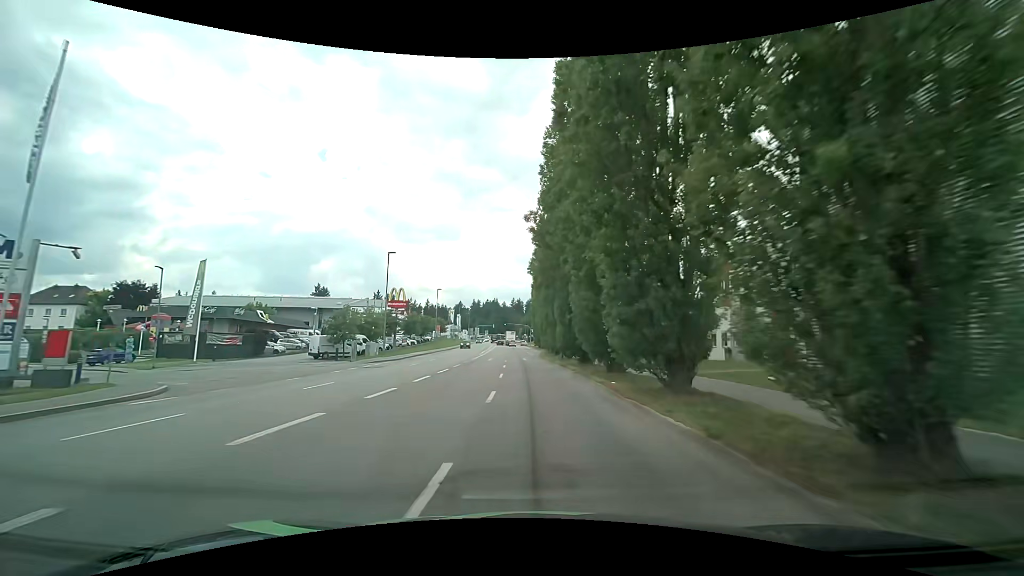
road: tertiary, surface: asphalt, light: Day
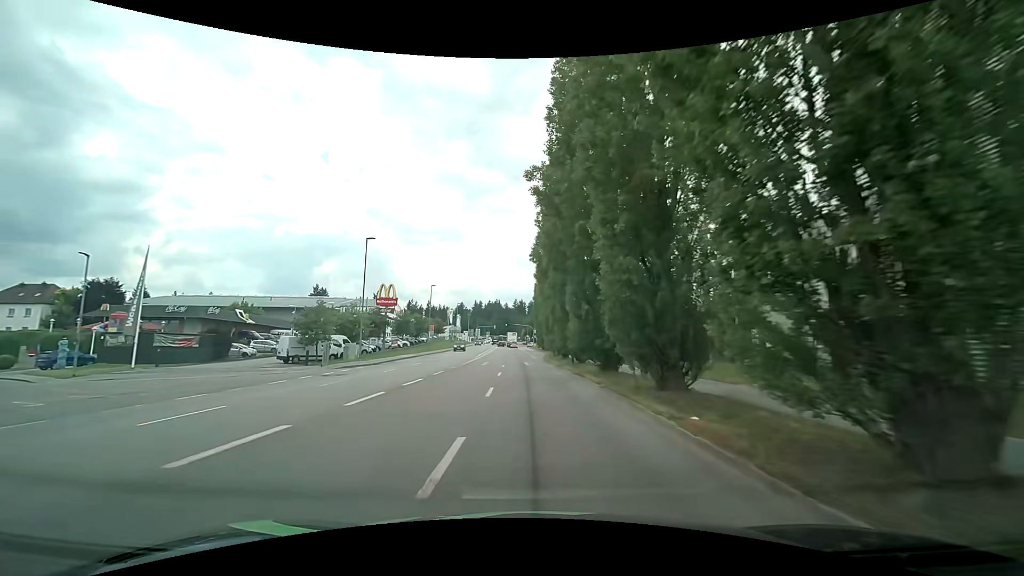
(-0.1, +7.4) m; -1°
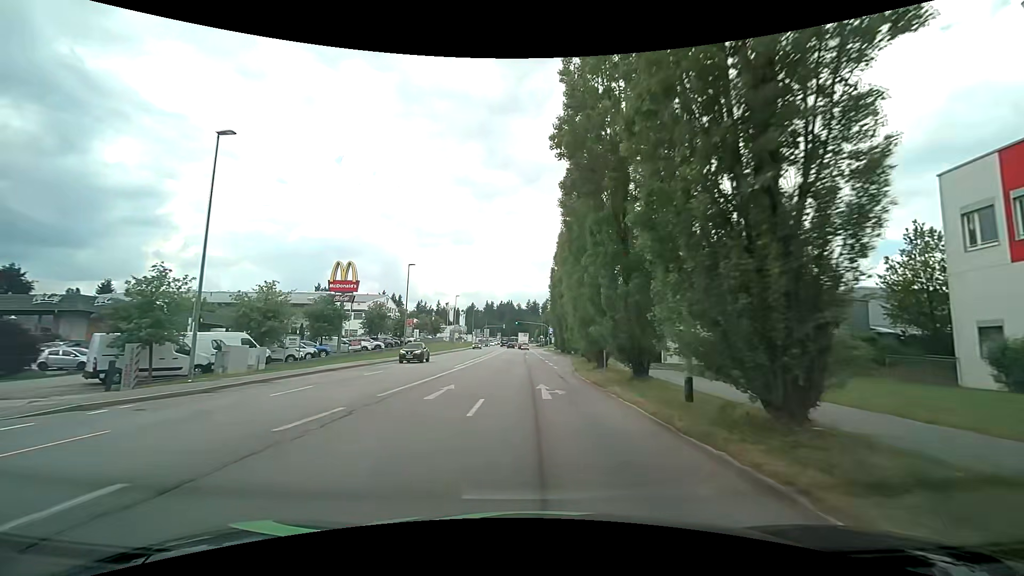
(-0.3, +21.9) m; -2°
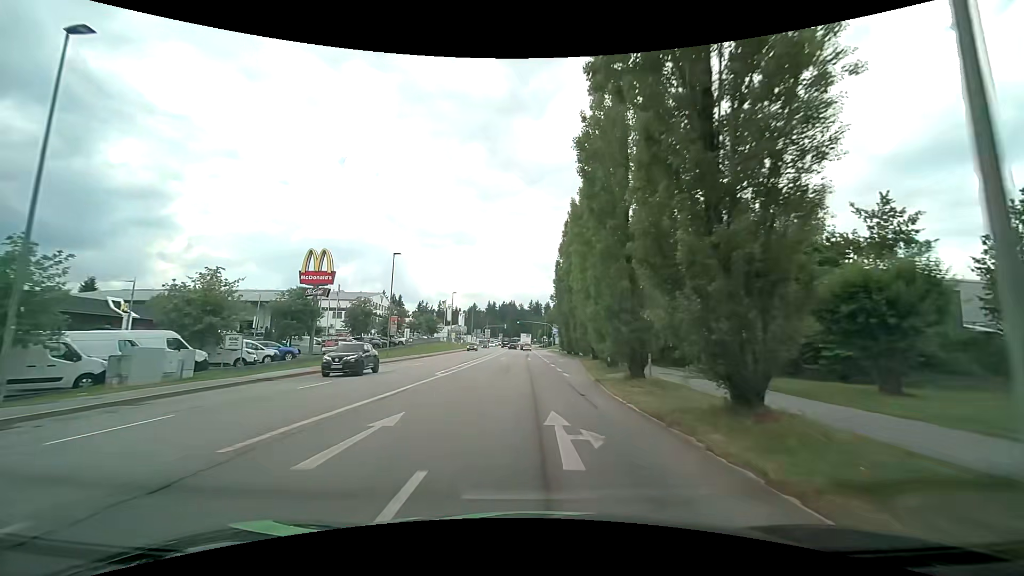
(+0.1, +7.2) m; 0°
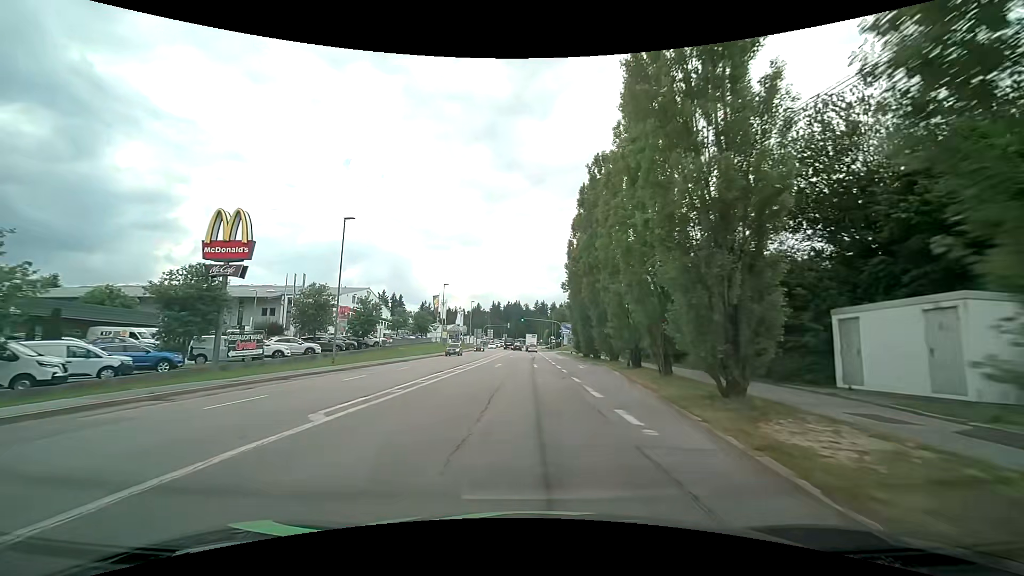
(0.0, +14.3) m; 0°
